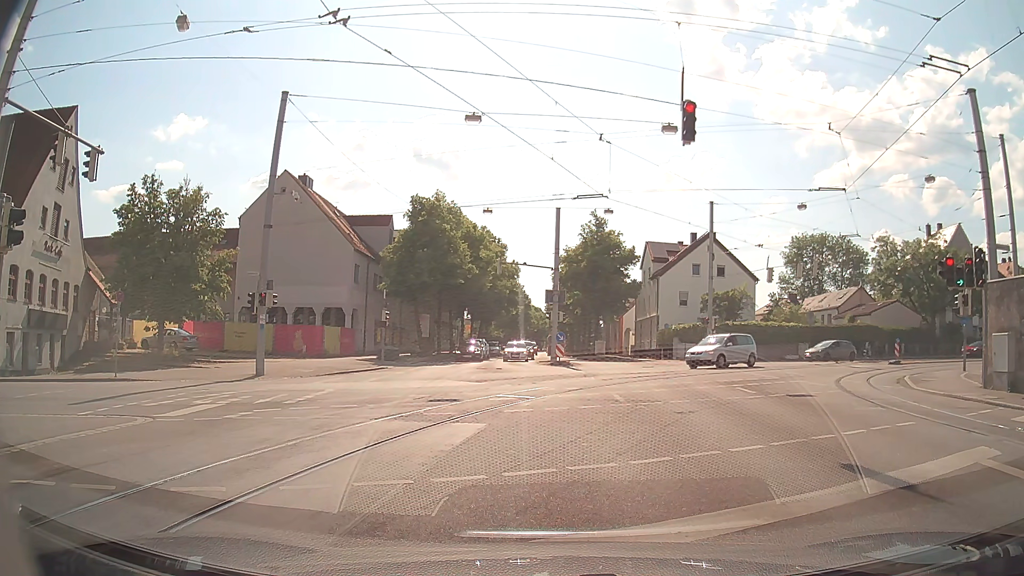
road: tertiary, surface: asphalt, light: Day
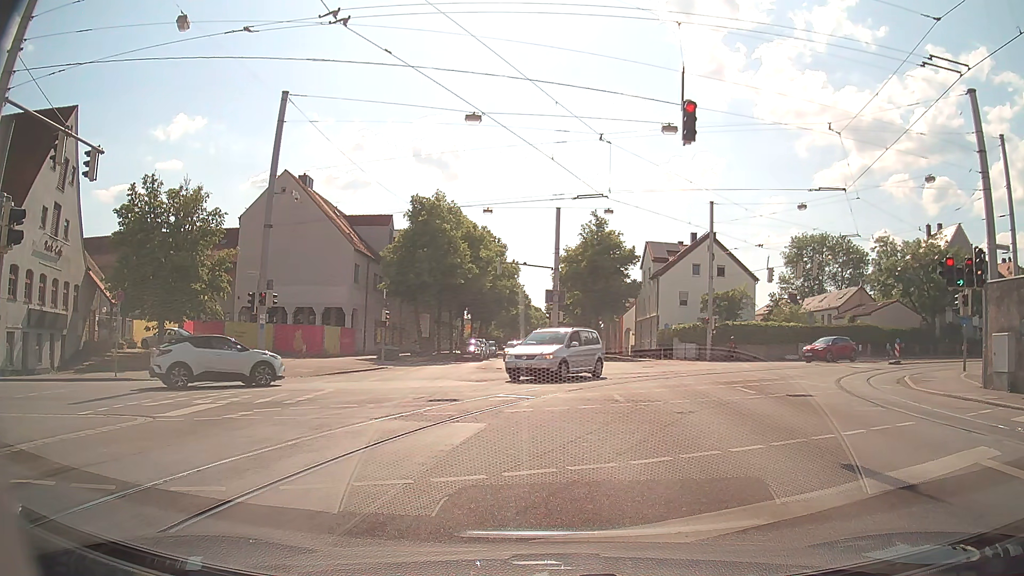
(0.0, 0.0) m; 0°
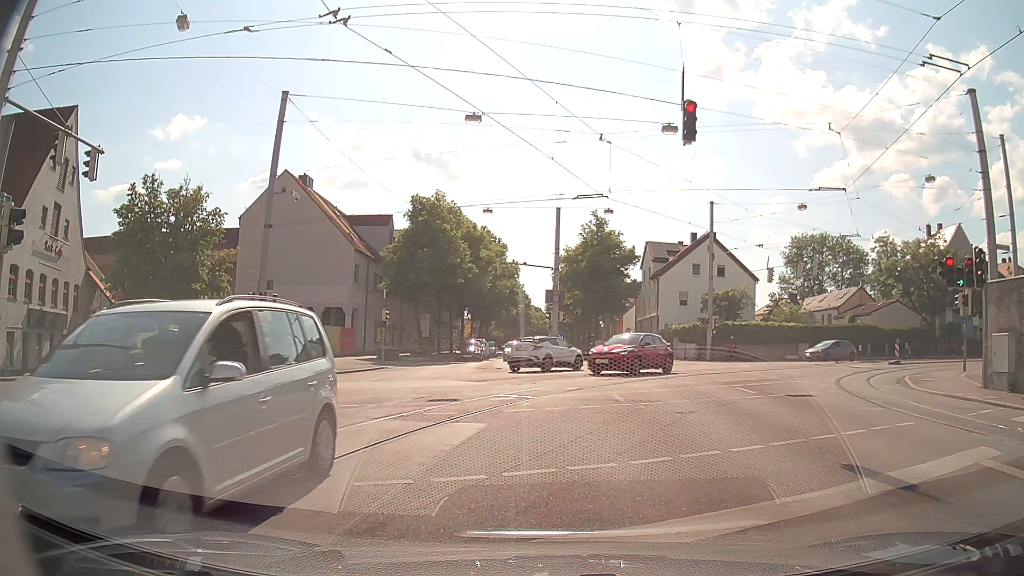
(0.0, 0.0) m; 0°
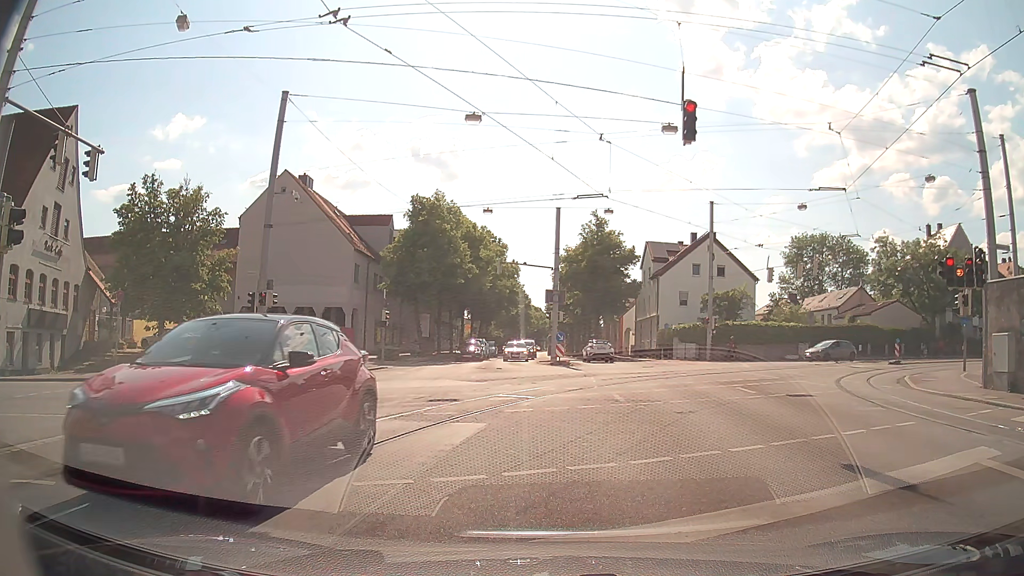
(0.0, 0.0) m; 0°
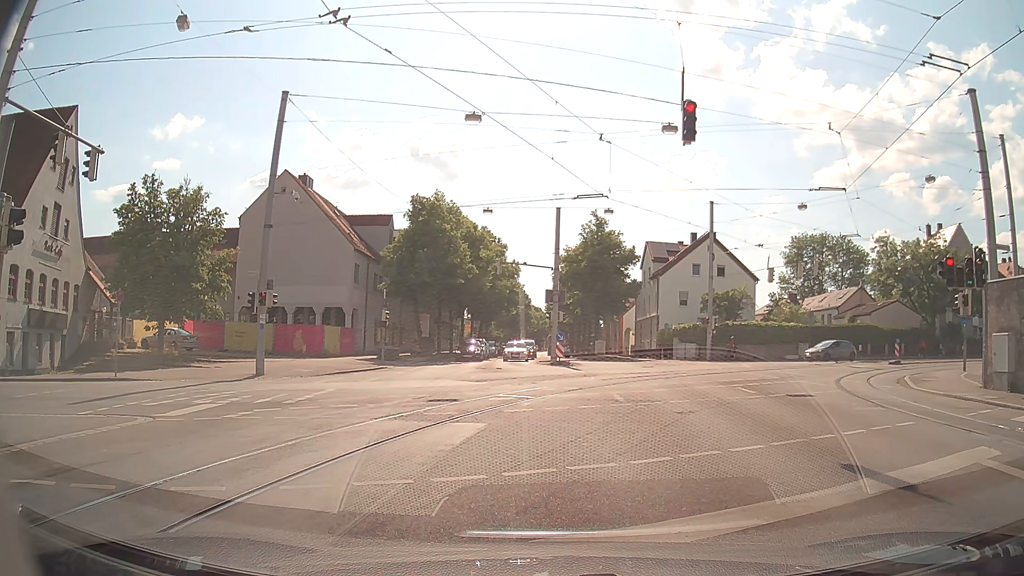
(0.0, 0.0) m; 0°
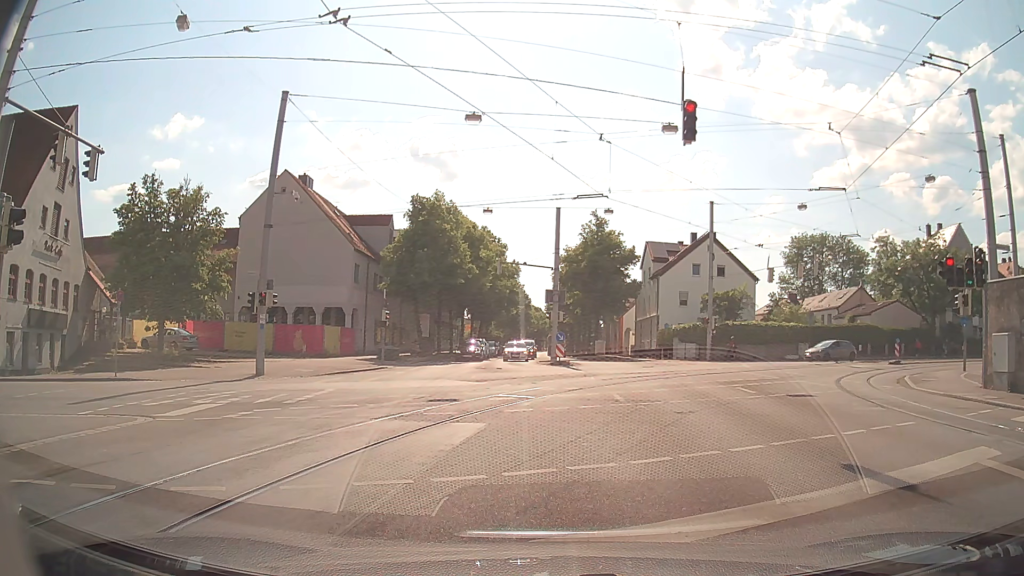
(0.0, 0.0) m; 0°
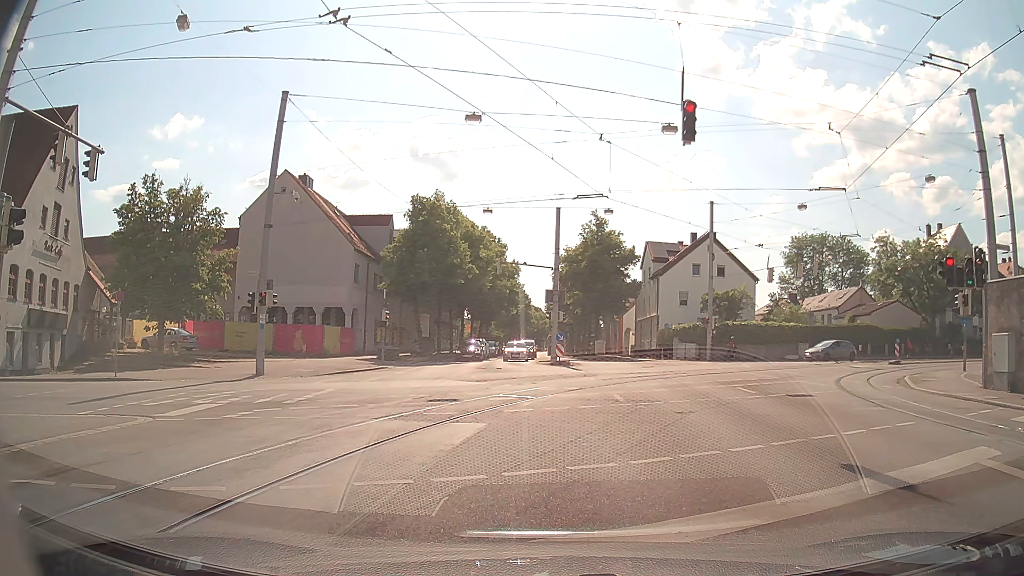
(0.0, 0.0) m; 0°
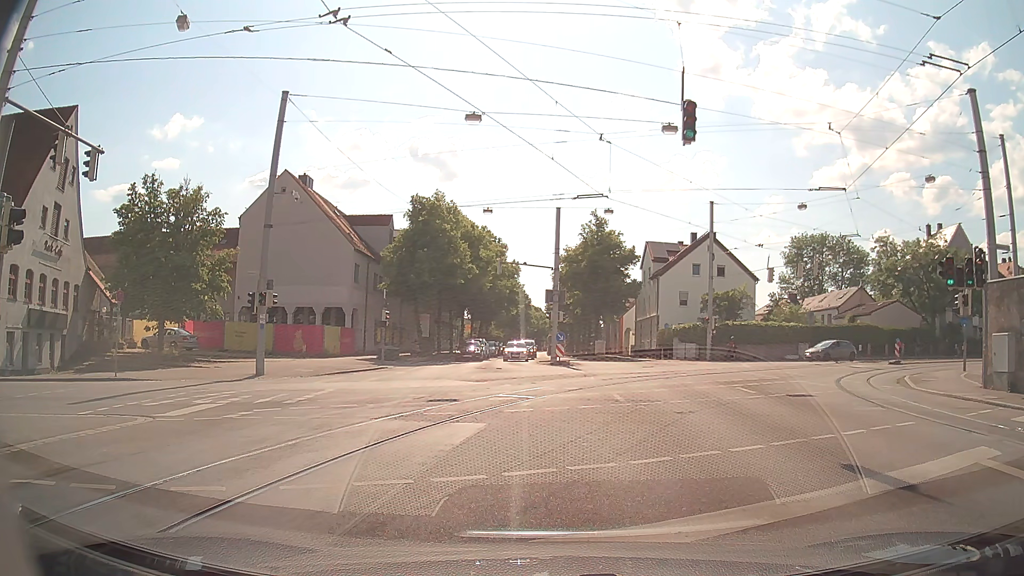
(0.0, 0.0) m; 0°
